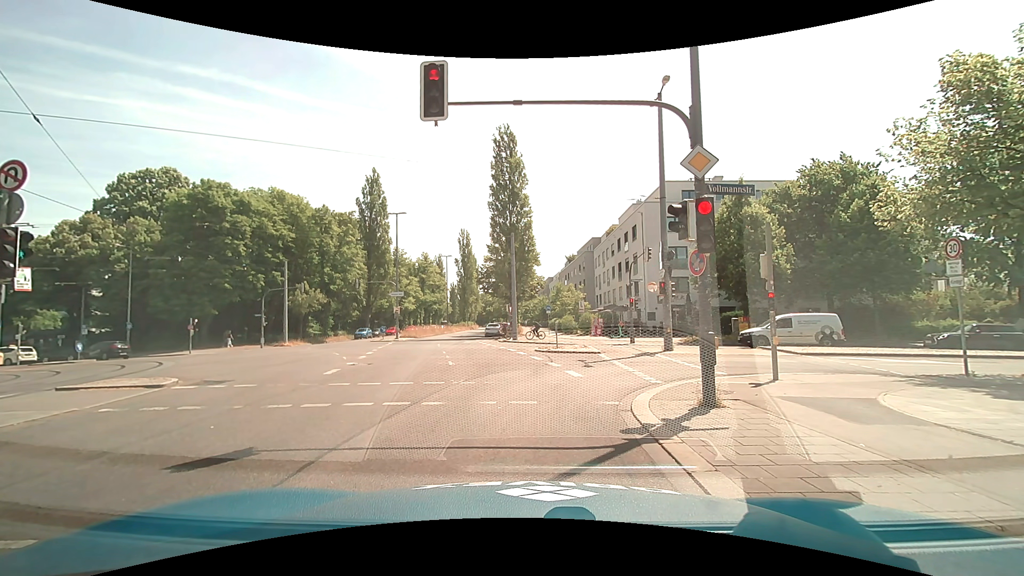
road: secondary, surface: asphalt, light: Day
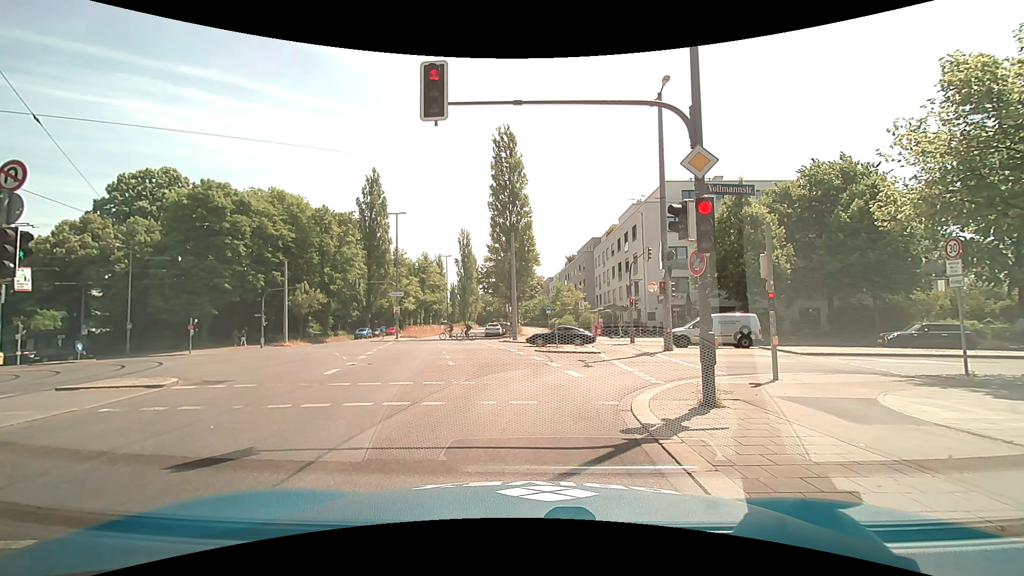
(0.0, 0.0) m; 0°
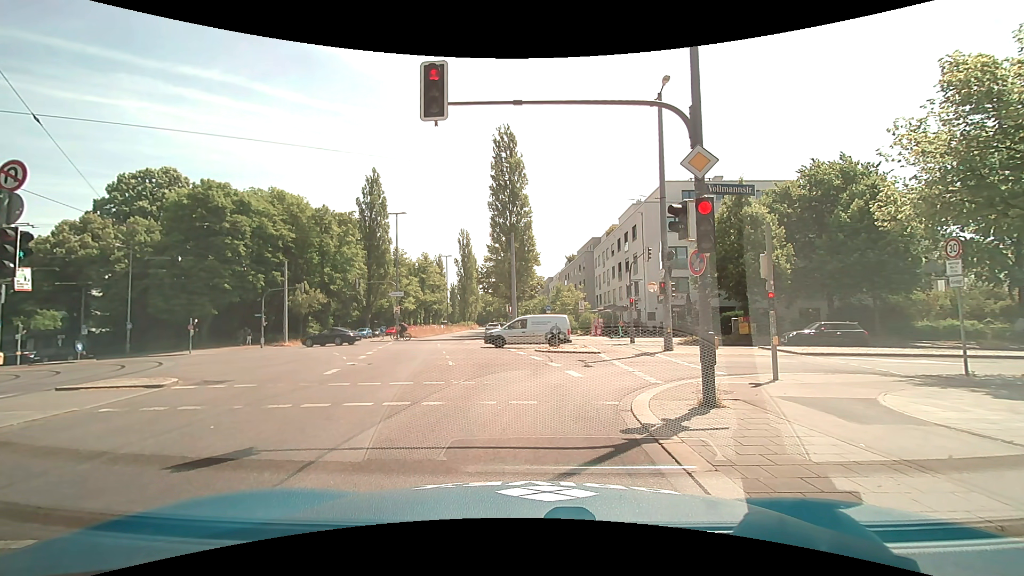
(0.0, 0.0) m; 0°
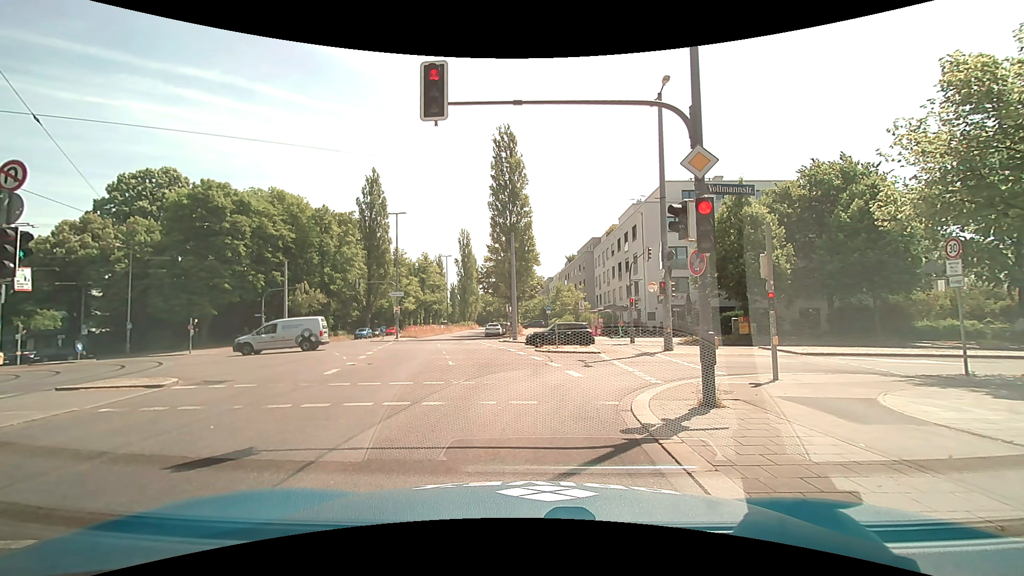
(0.0, 0.0) m; 0°
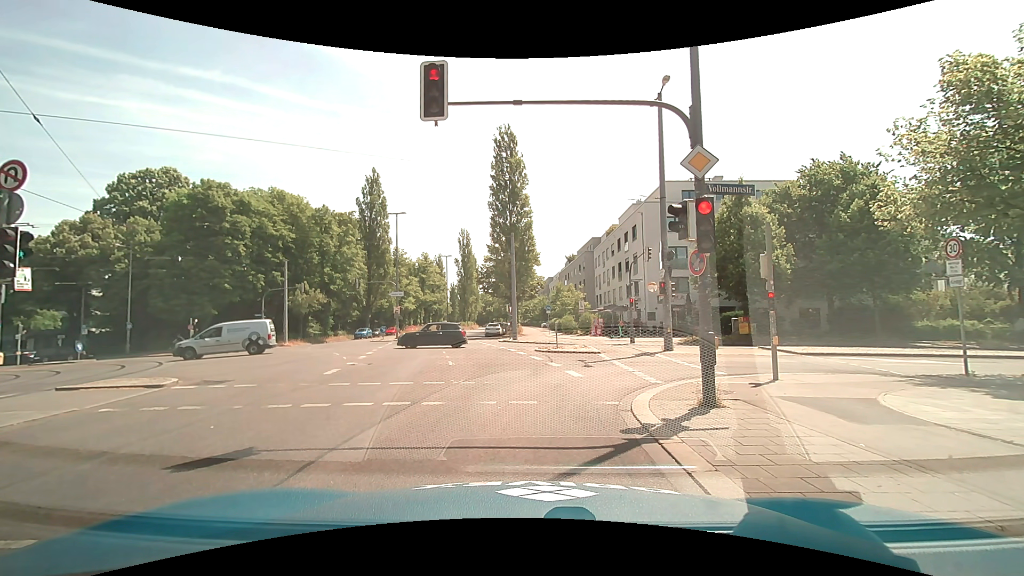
(0.0, 0.0) m; 0°
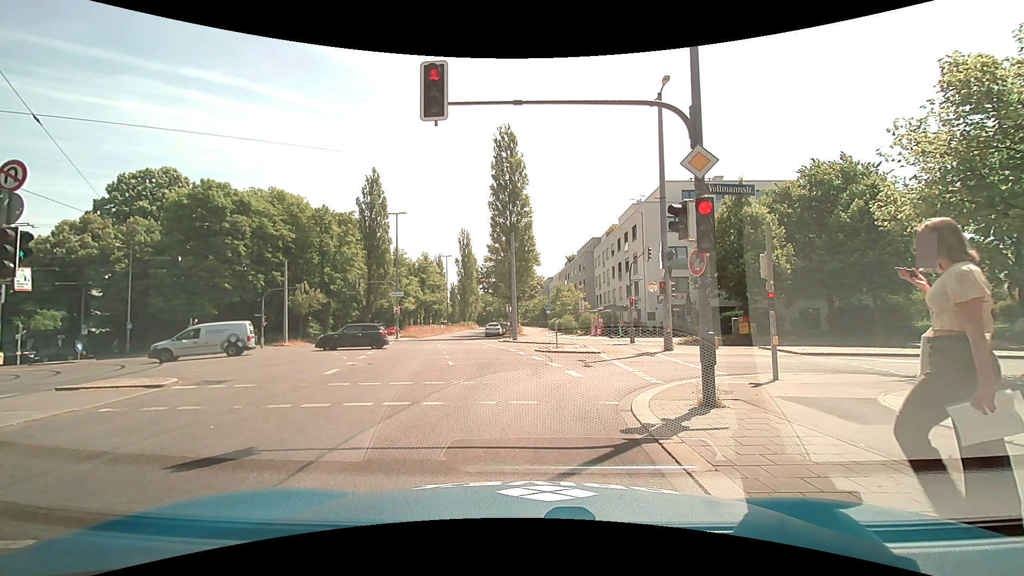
(0.0, 0.0) m; 0°
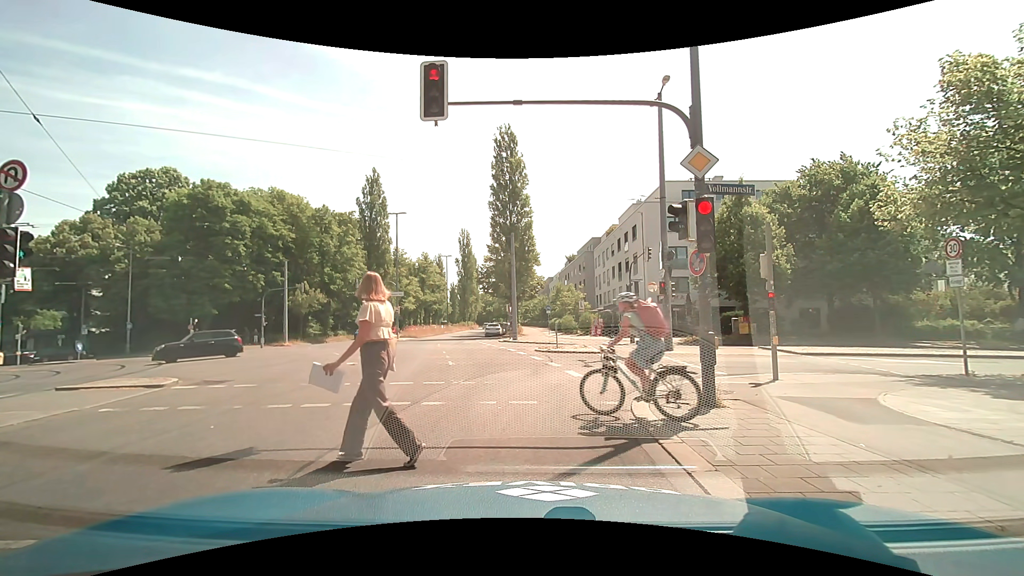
(0.0, 0.0) m; 0°
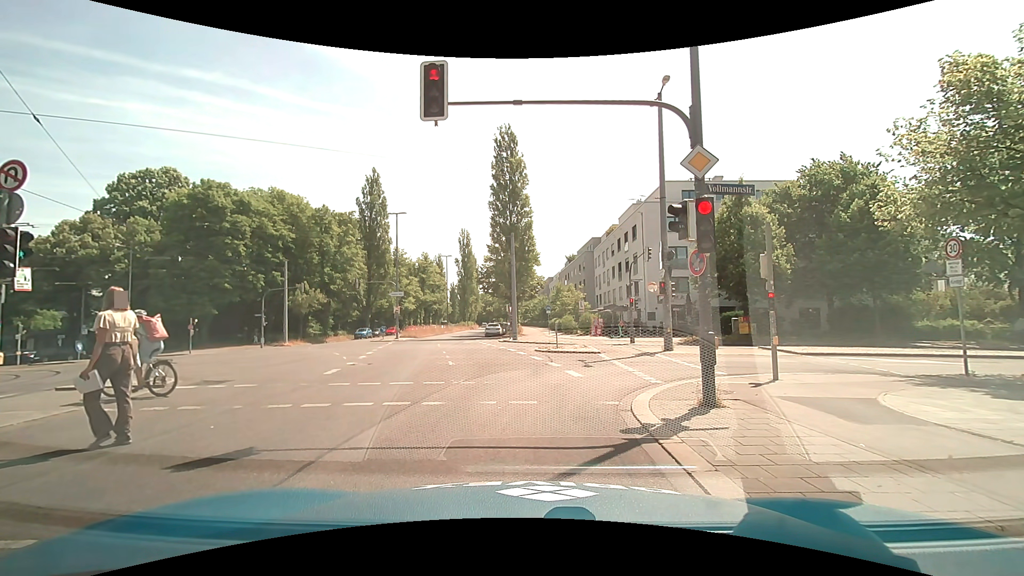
(0.0, 0.0) m; 0°
(0, +10) (-1, +20) (-2, +30) (-4, +40) (-5, +50) (-5, +60) (-5, +70) (-5, +80) (-5, +90) (-5, +100) m
